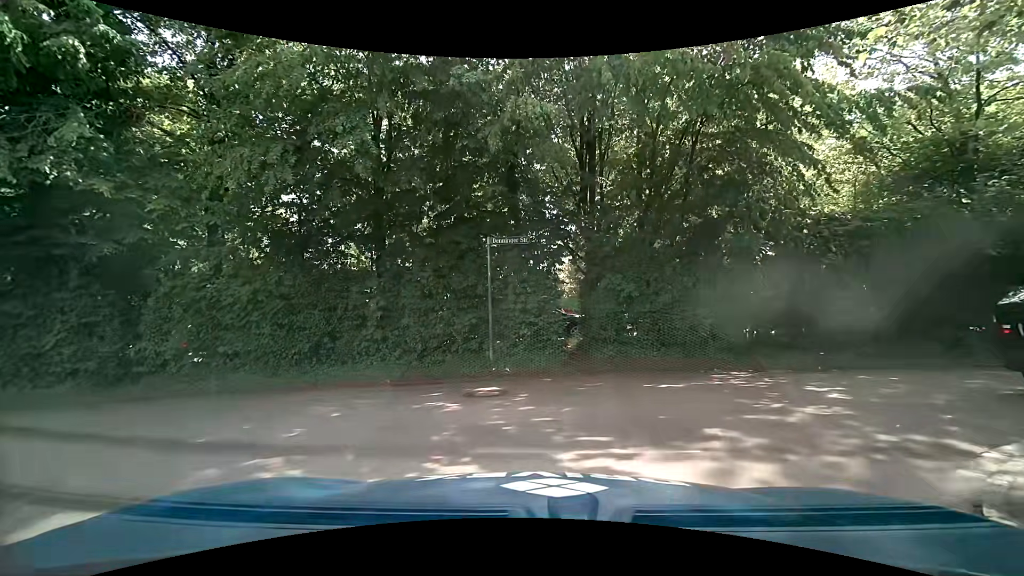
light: Day
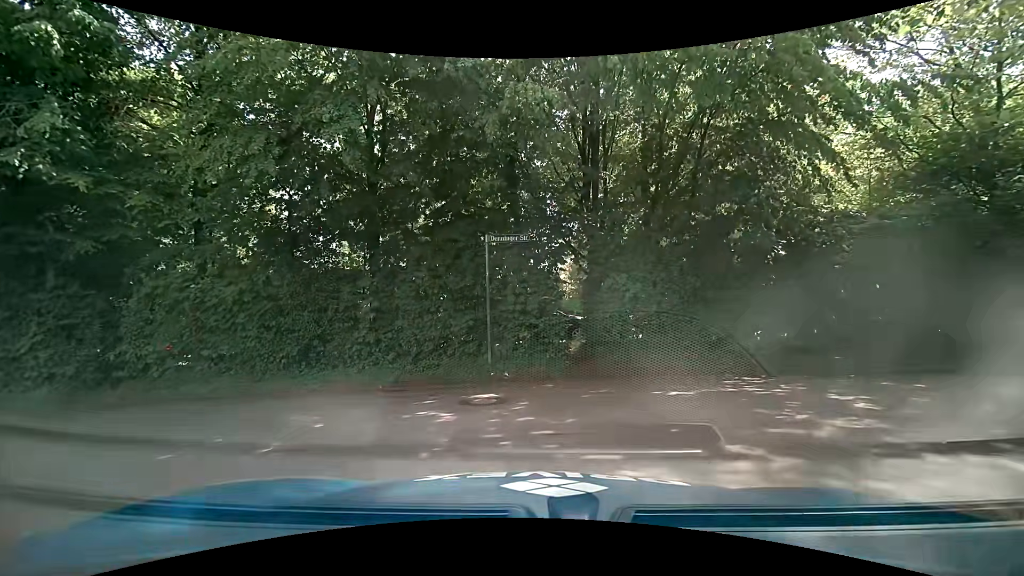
(0.0, +0.6) m; 0°
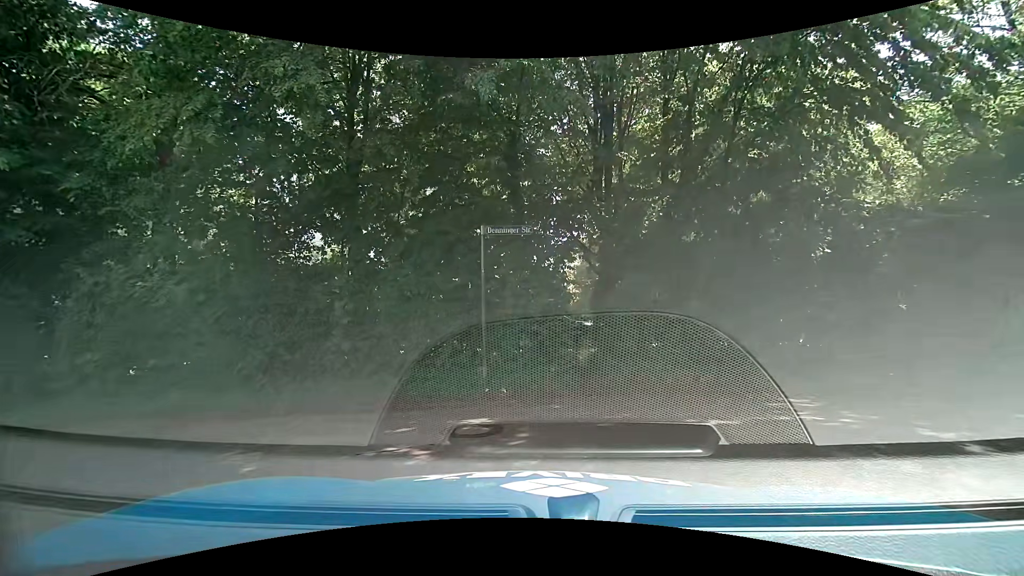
(0.0, +1.6) m; 0°
